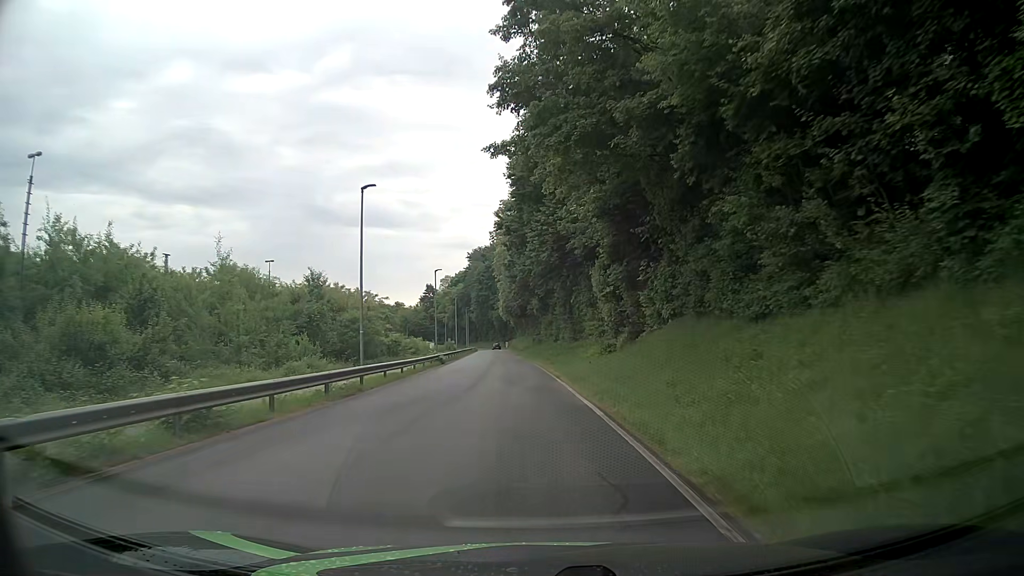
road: residential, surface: asphalt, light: Day
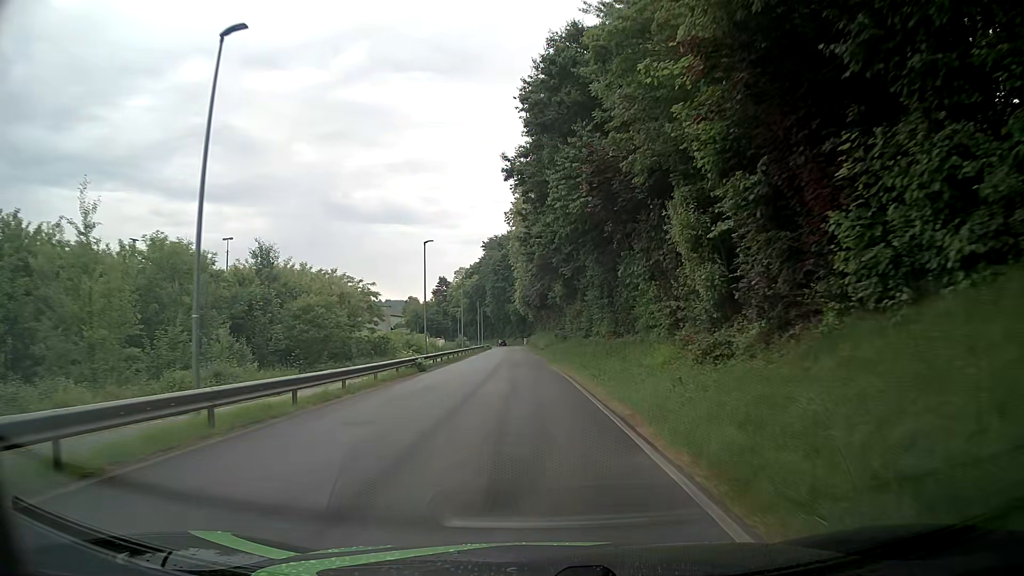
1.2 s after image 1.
(-0.3, +15.3) m; -2°
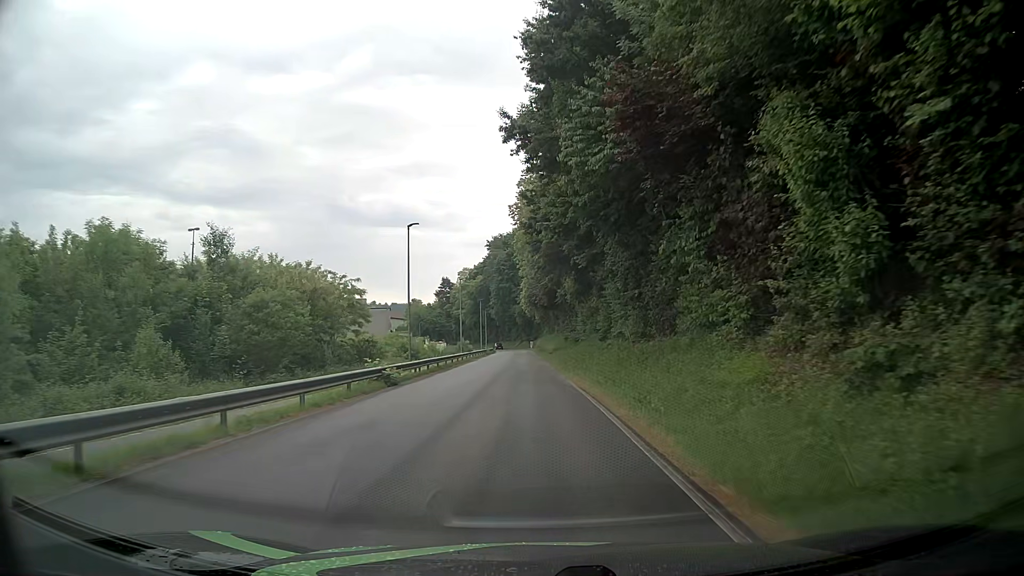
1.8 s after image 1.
(0.0, +7.7) m; -1°
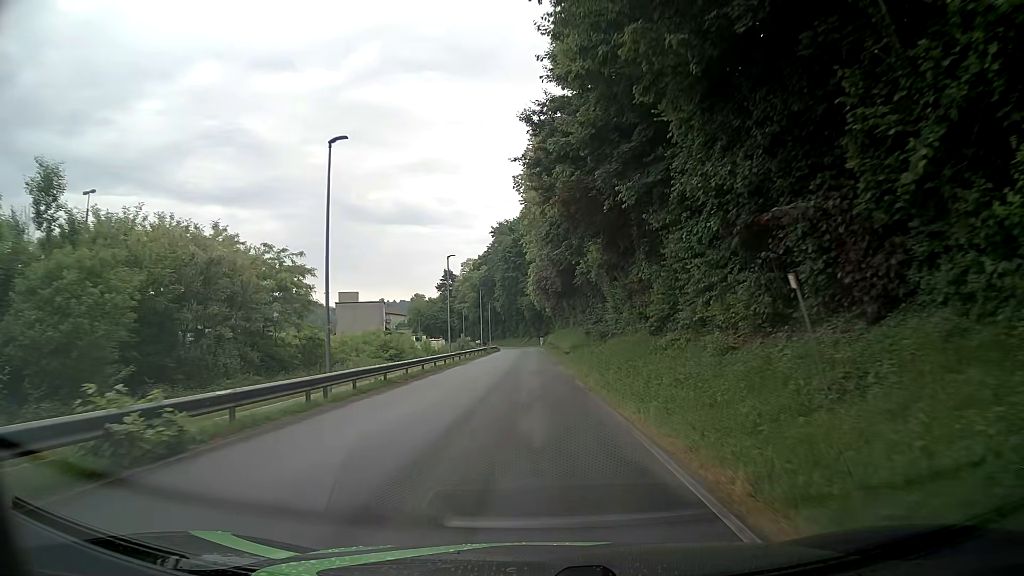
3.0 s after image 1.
(0.0, +15.5) m; -1°
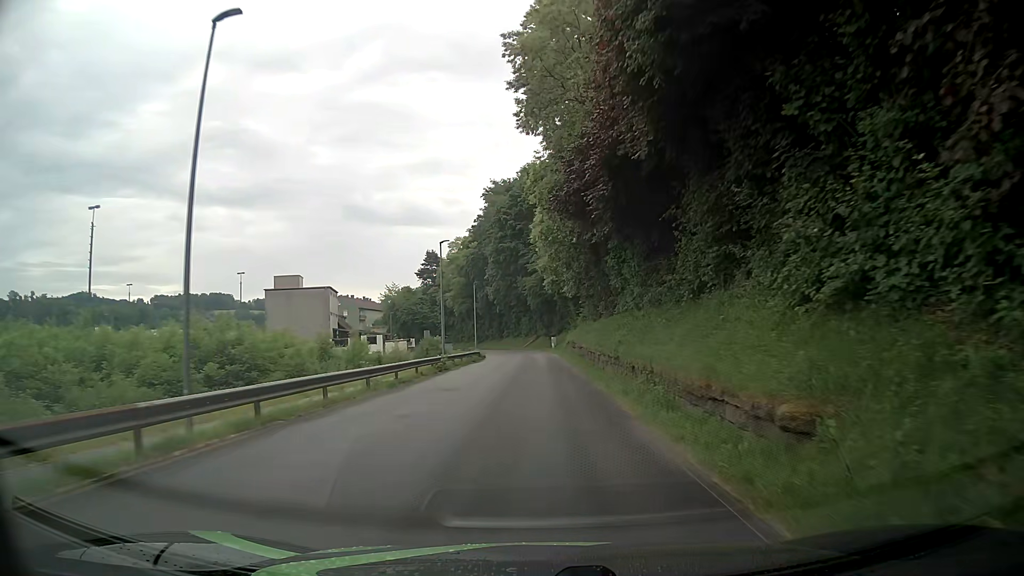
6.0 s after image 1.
(-0.5, +39.4) m; -1°
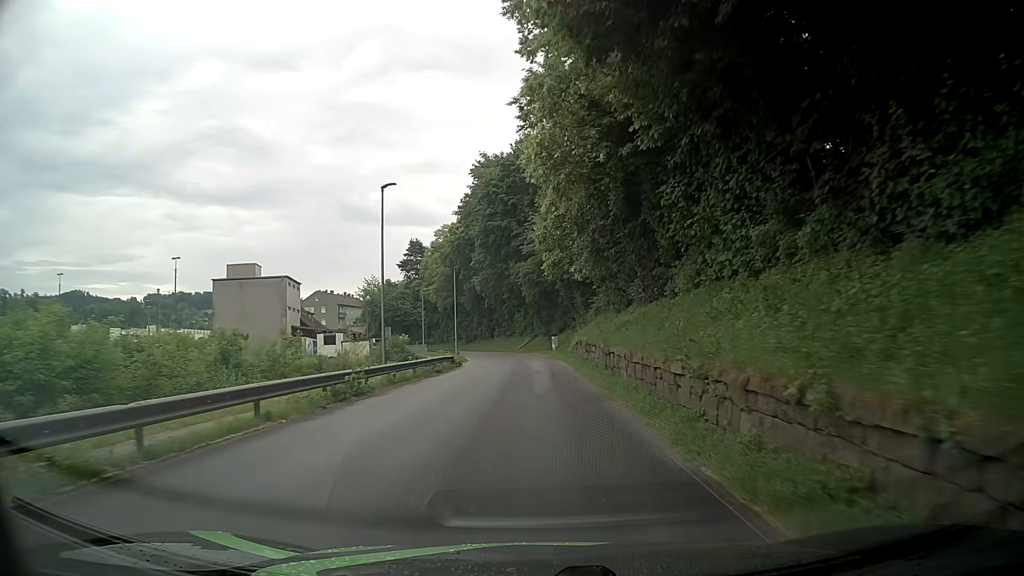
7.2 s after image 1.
(+0.1, +15.9) m; 0°
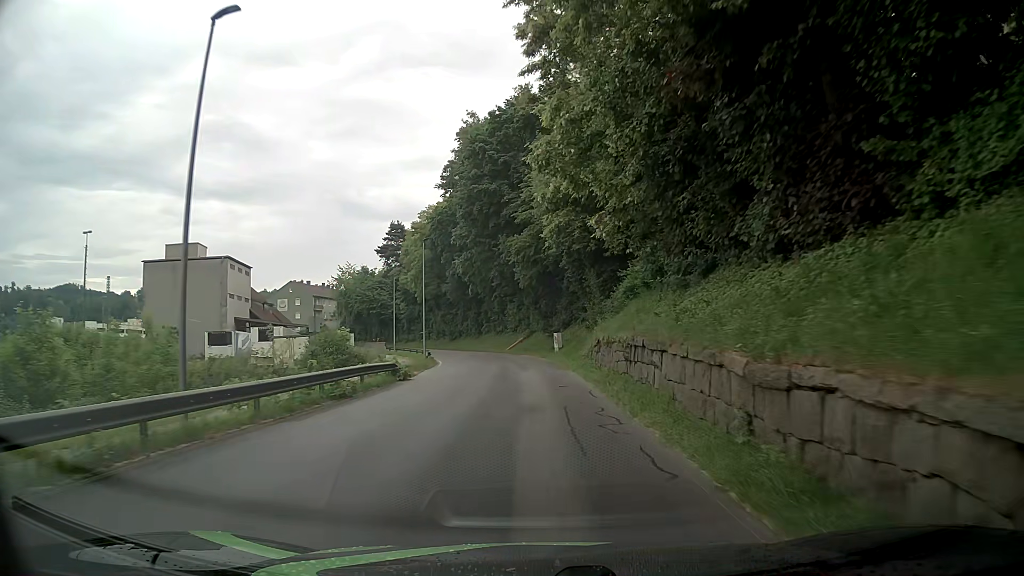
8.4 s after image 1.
(0.0, +15.7) m; 0°
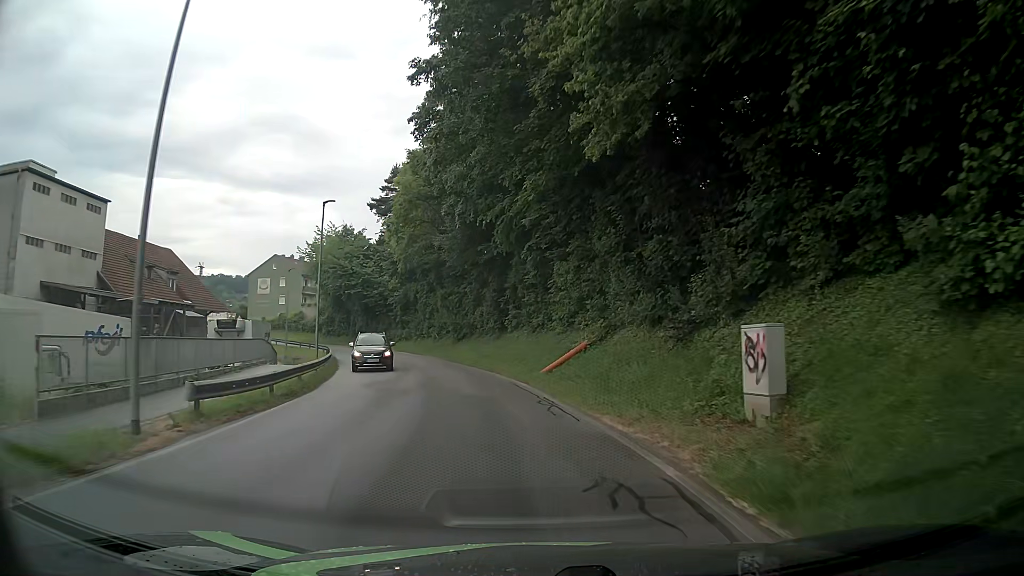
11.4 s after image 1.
(-0.3, +36.2) m; -4°
(0, +10) (-1, +20) (-4, +30) (-6, +39) (-10, +49) (-14, +58) (-20, +66) (-27, +73) (-34, +80) (-41, +87) m
